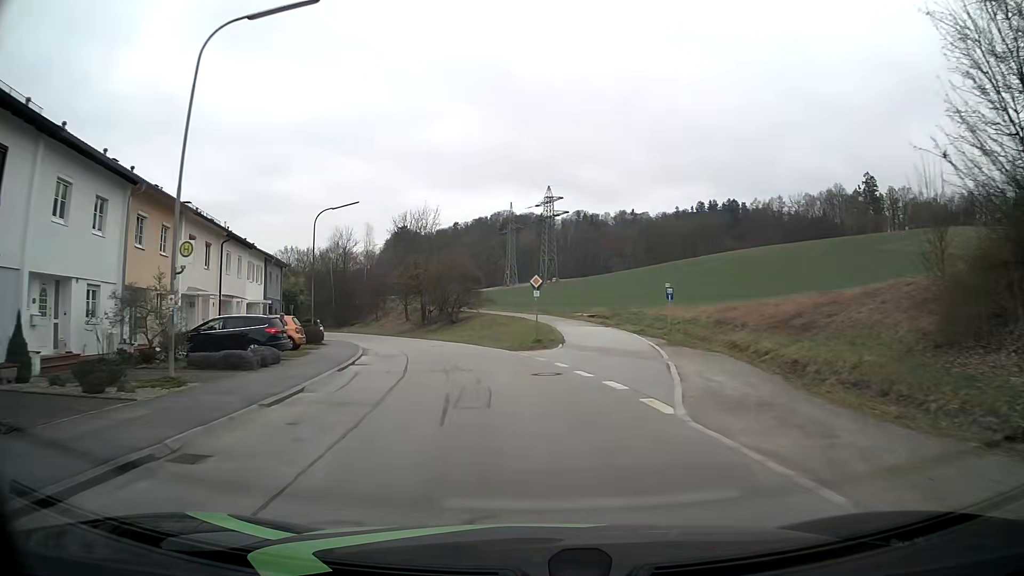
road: residential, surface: asphalt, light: Day
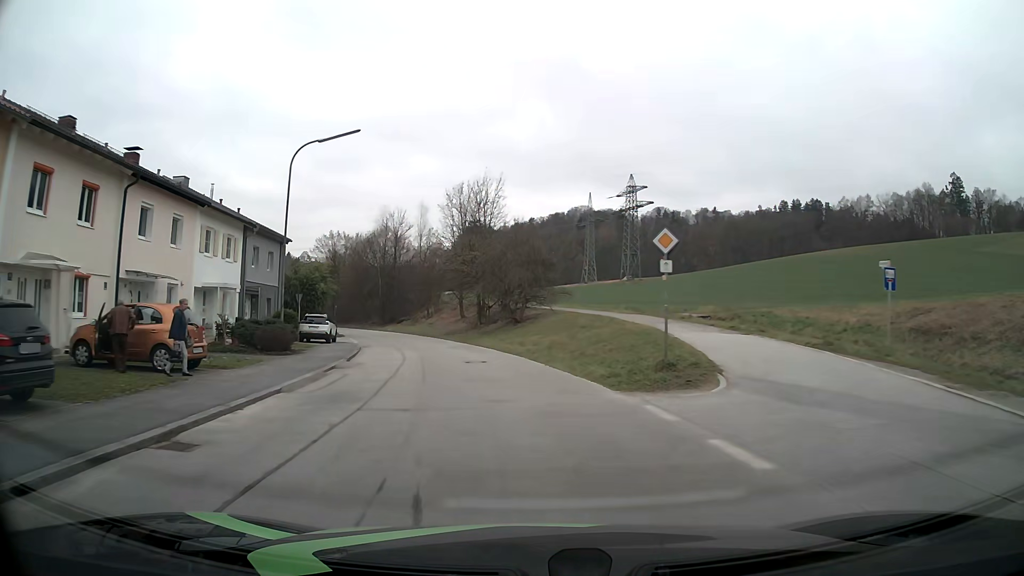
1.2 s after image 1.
(-0.8, +15.5) m; -6°
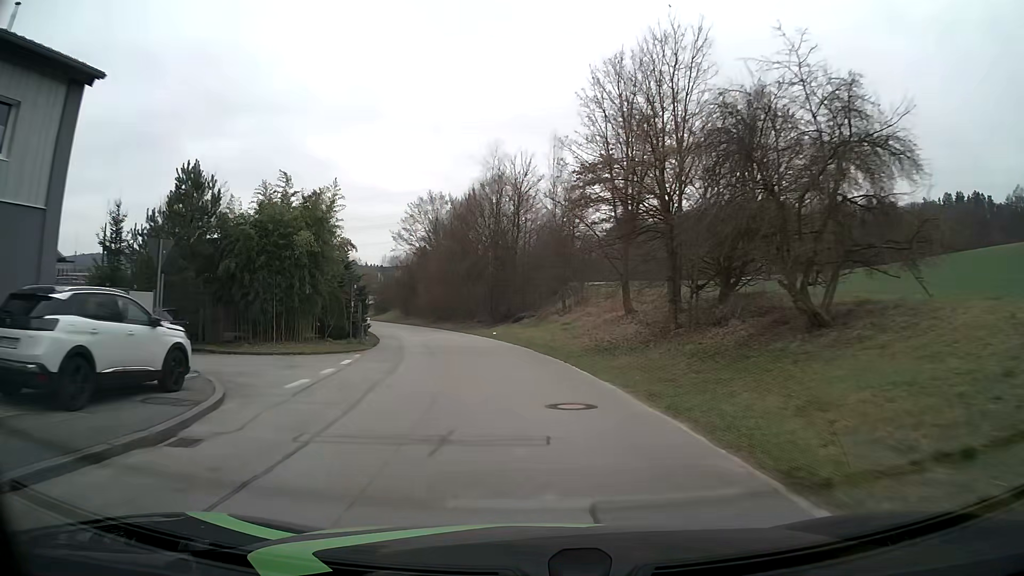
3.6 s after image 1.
(-3.6, +30.6) m; -13°
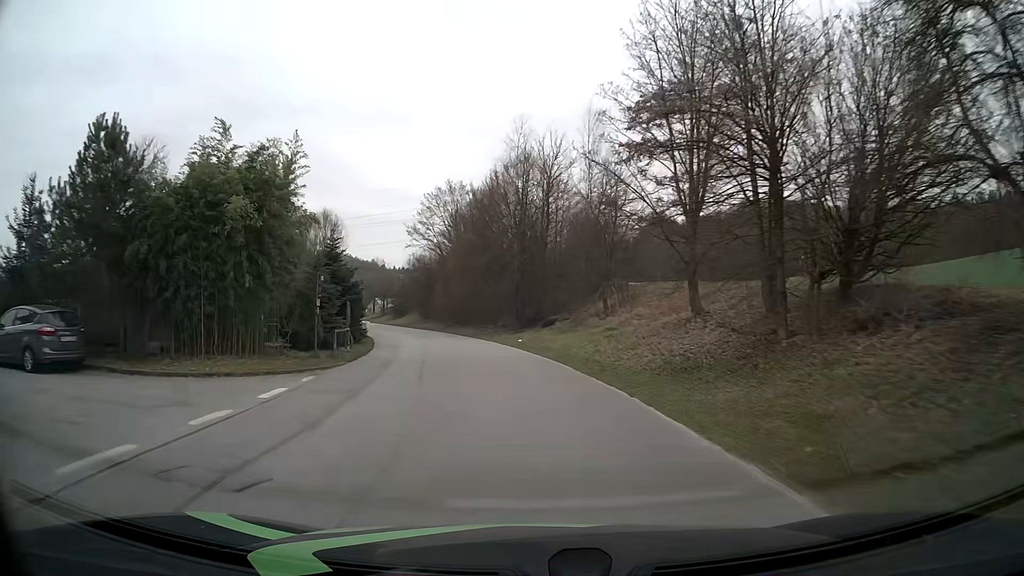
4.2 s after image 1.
(-0.2, +7.7) m; -2°
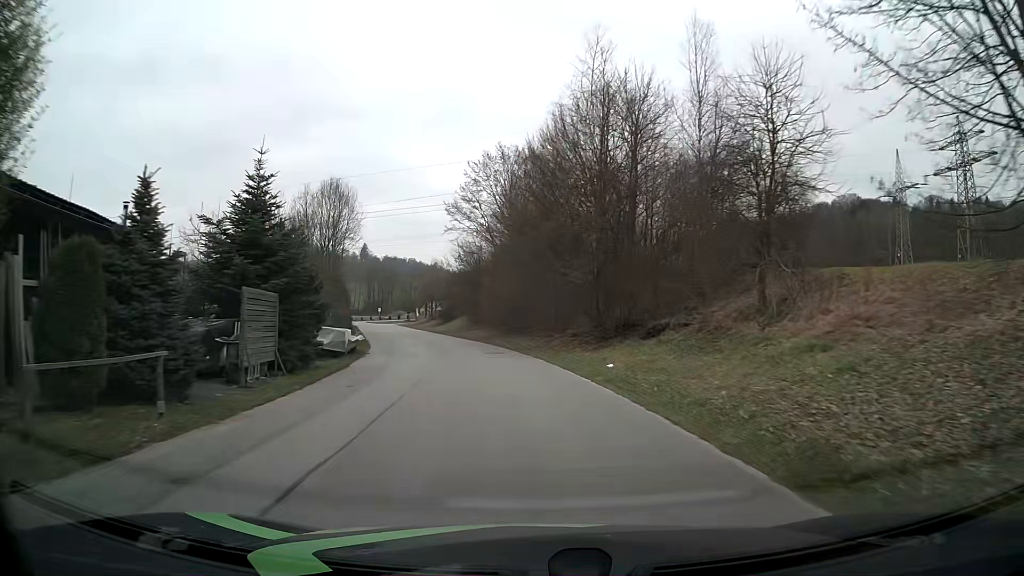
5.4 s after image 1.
(-0.8, +15.4) m; -6°
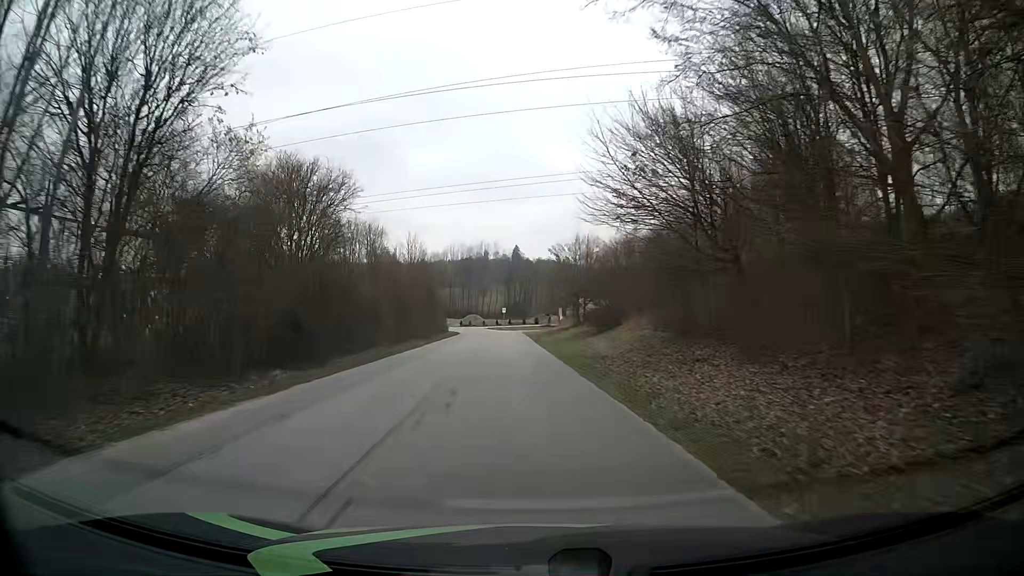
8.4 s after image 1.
(-4.6, +37.9) m; -13°
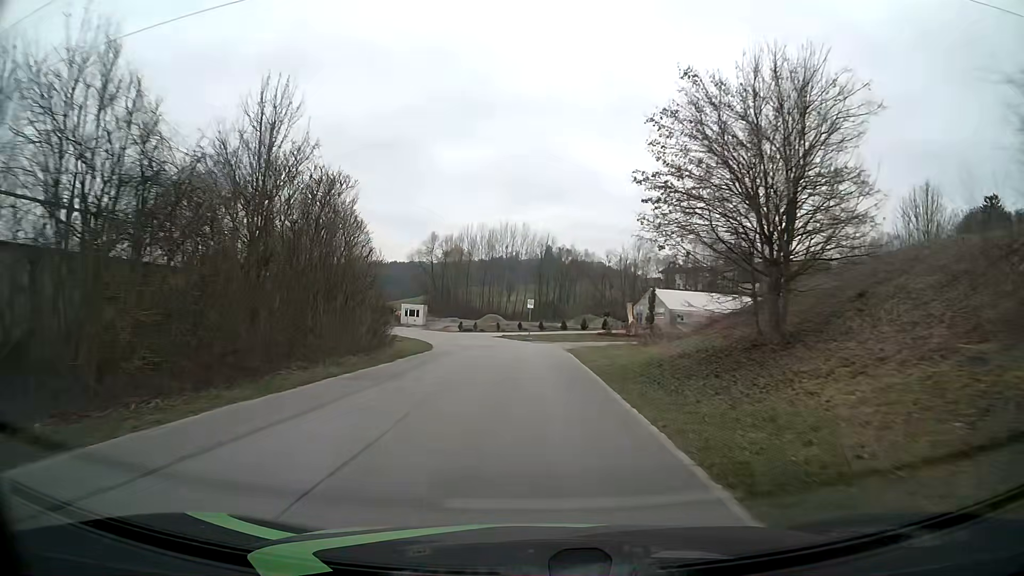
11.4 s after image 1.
(-1.3, +38.2) m; -3°
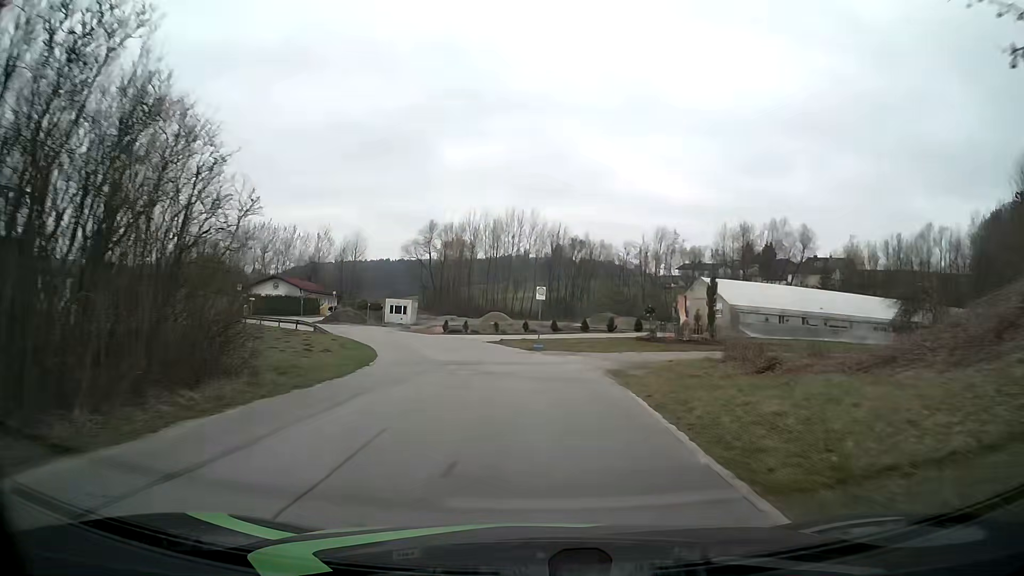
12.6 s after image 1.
(-0.1, +15.3) m; -1°
(0, +10) (-1, +20) (-3, +30) (-7, +39) (-12, +47) (-19, +55) (-26, +62) (-33, +70) (-40, +77) (-47, +84) m
